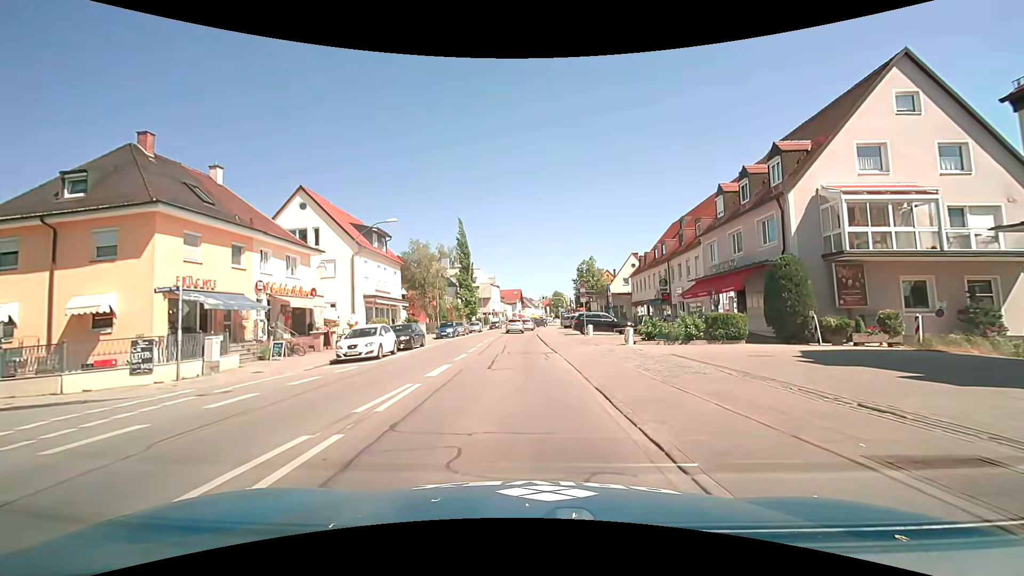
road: secondary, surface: asphalt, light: Day
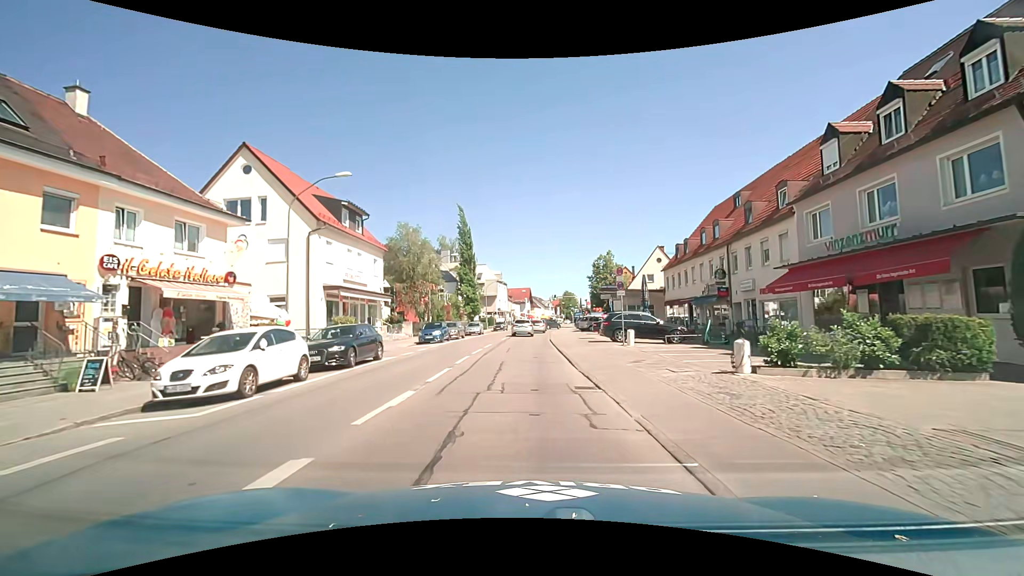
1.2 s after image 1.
(-0.2, +10.2) m; -1°
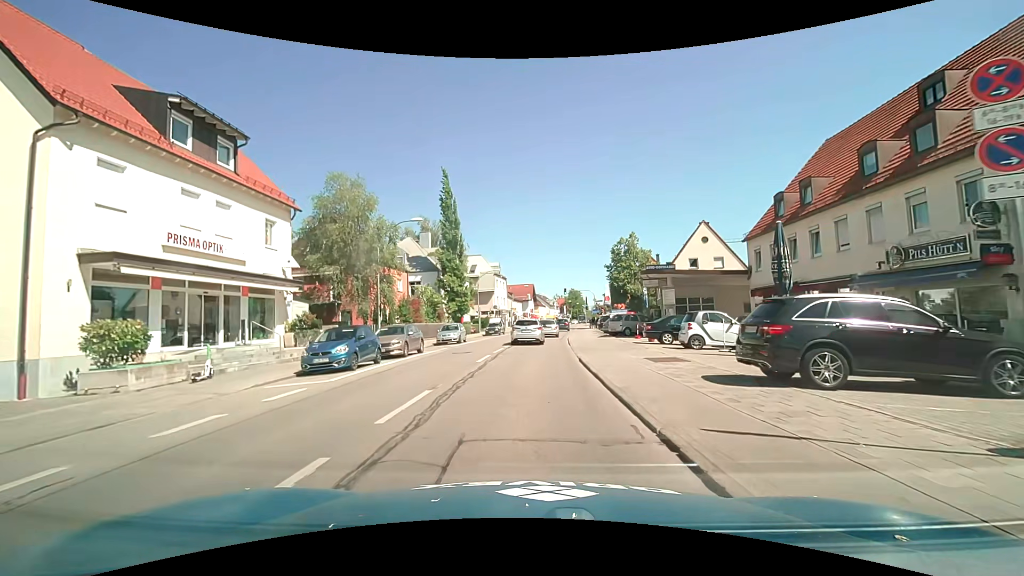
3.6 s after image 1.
(-0.1, +17.7) m; 0°
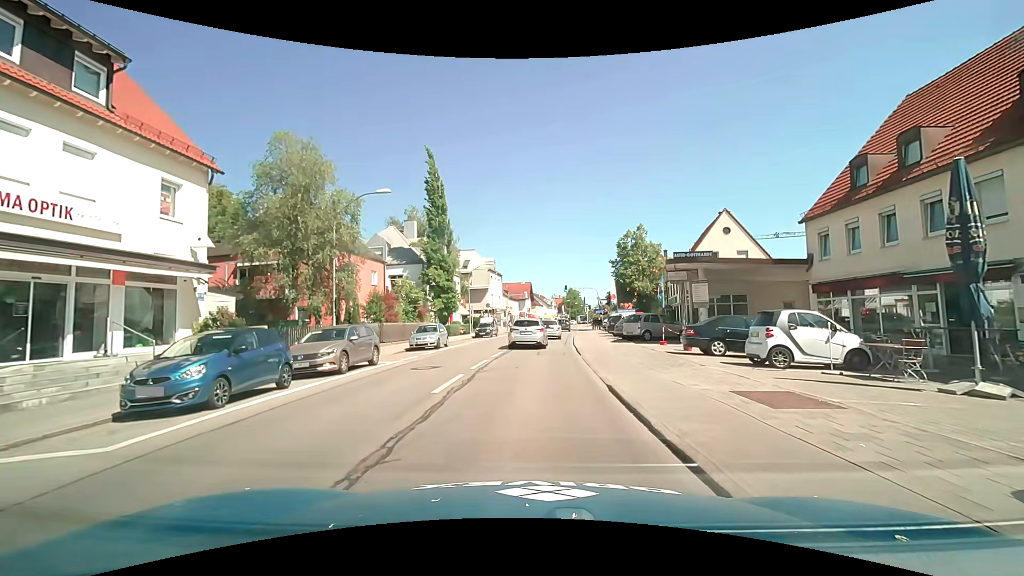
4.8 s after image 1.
(-0.1, +6.8) m; 0°
(0, +10) (0, +20) (+1, +30) (+2, +40) (+3, +50) (+4, +60) (+5, +70) (+6, +80) (+7, +90) (+8, +100) m
